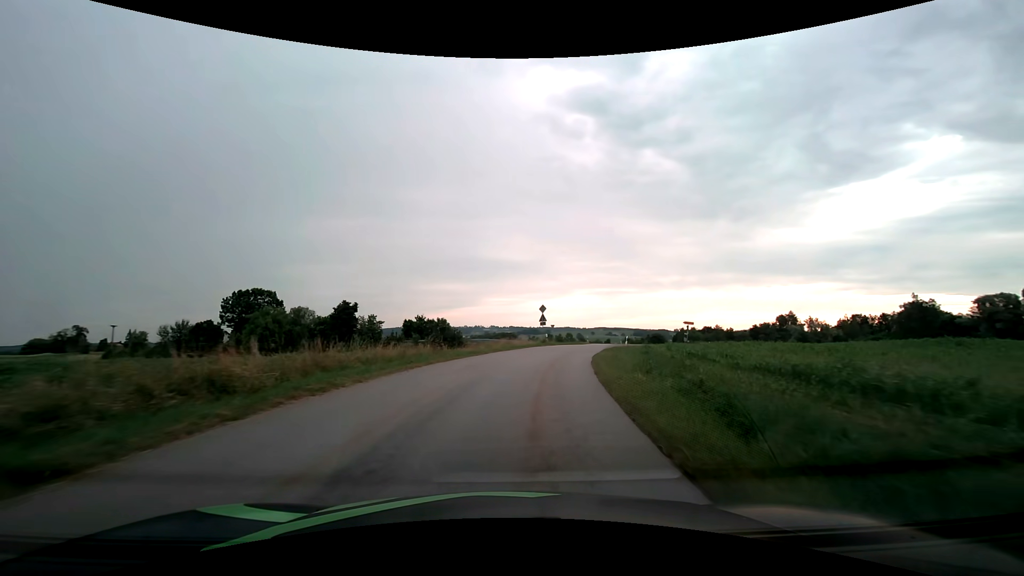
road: tertiary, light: Day
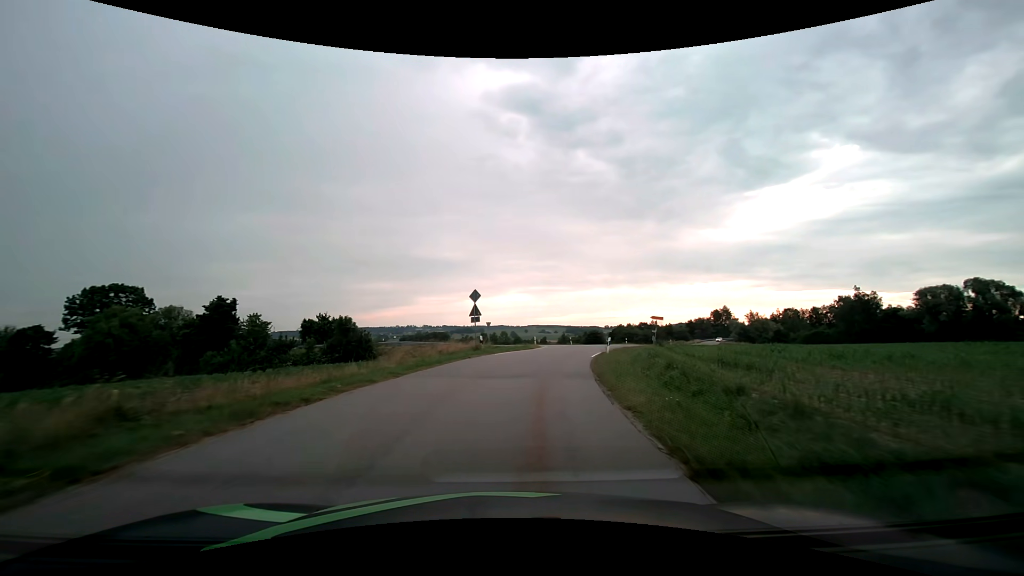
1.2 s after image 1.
(+1.1, +16.9) m; +7°
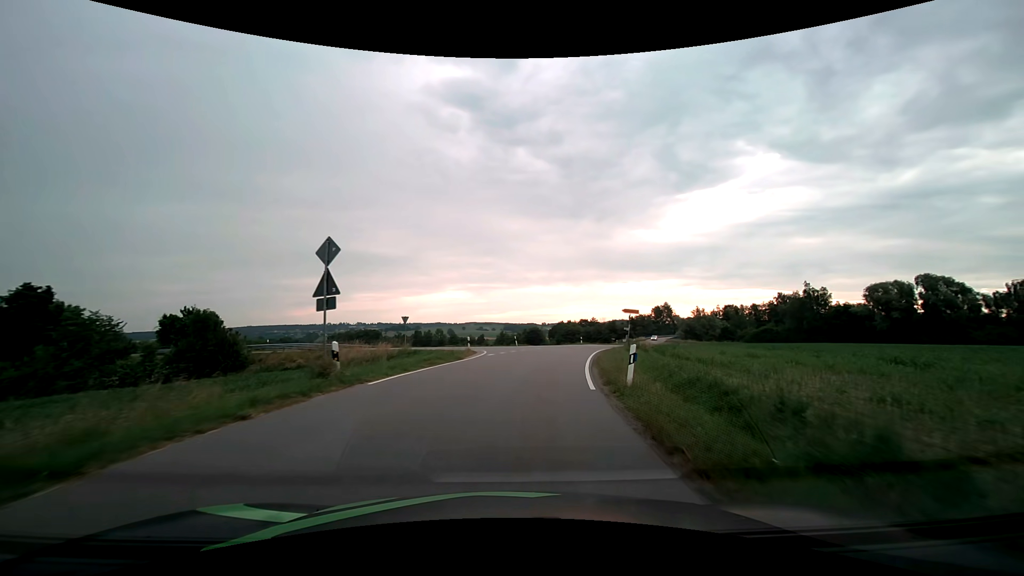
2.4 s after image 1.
(+1.0, +15.7) m; +7°
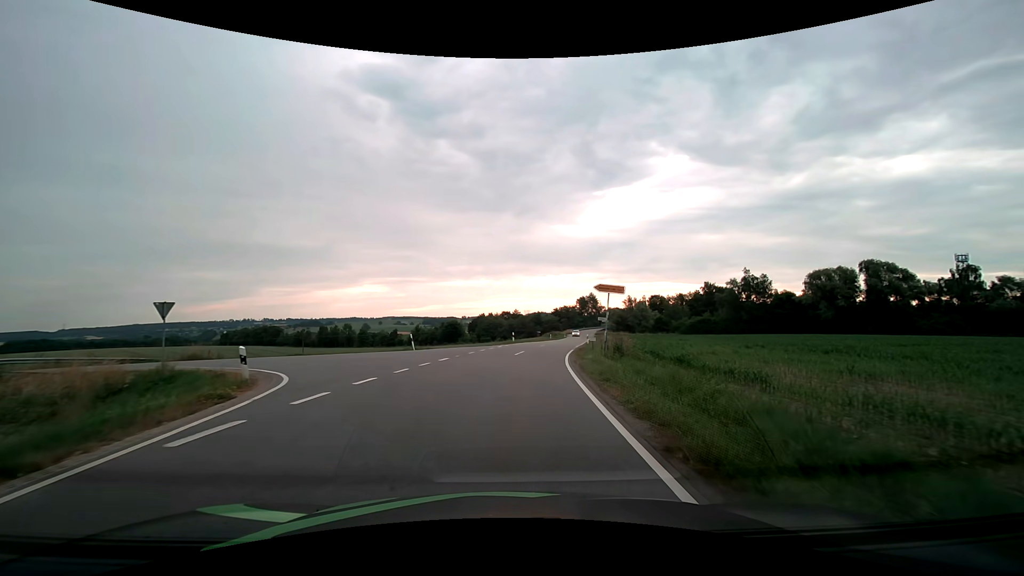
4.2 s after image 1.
(+1.7, +20.1) m; +10°
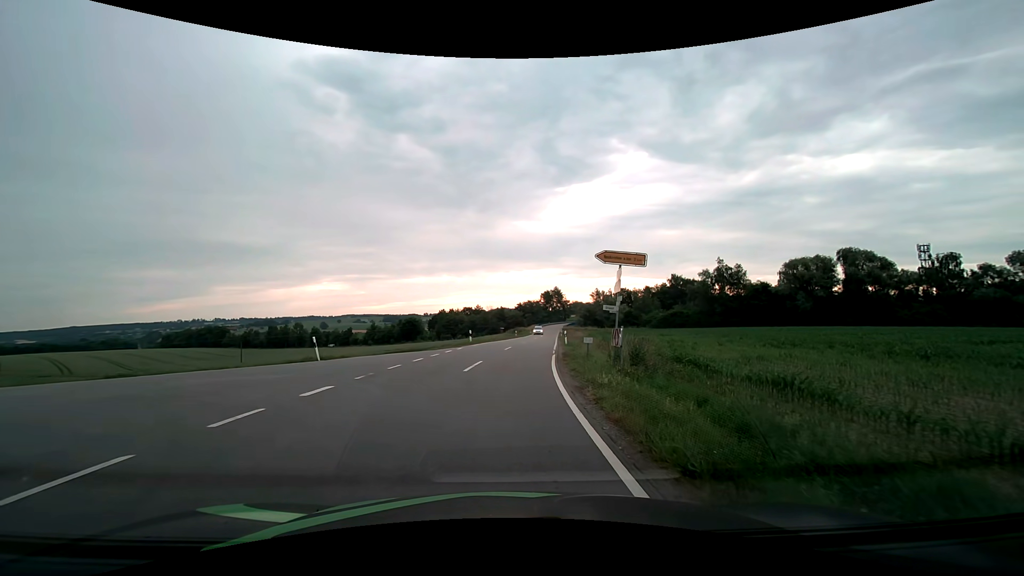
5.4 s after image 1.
(+0.4, +10.0) m; +4°
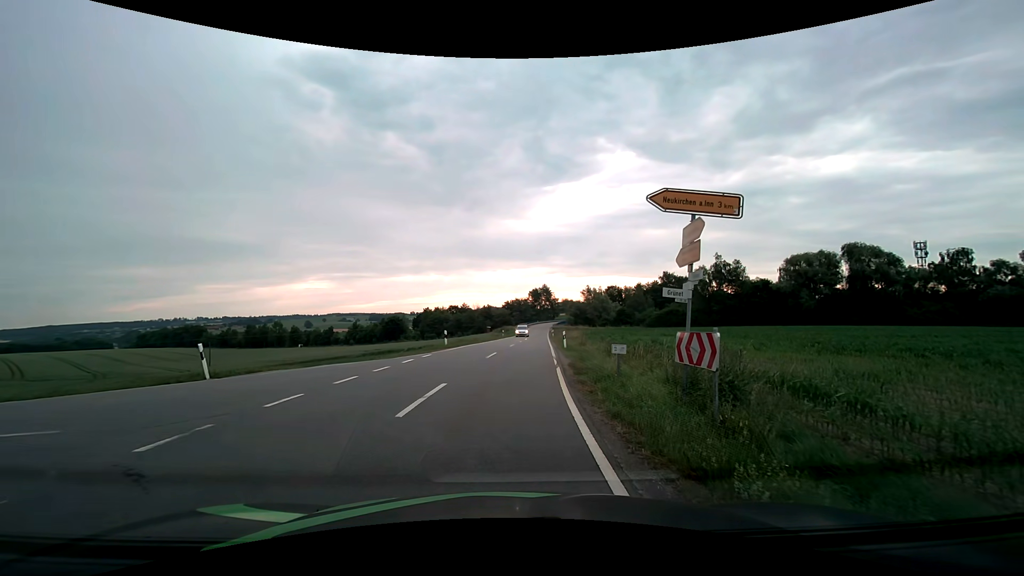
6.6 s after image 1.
(+0.1, +6.8) m; +1°
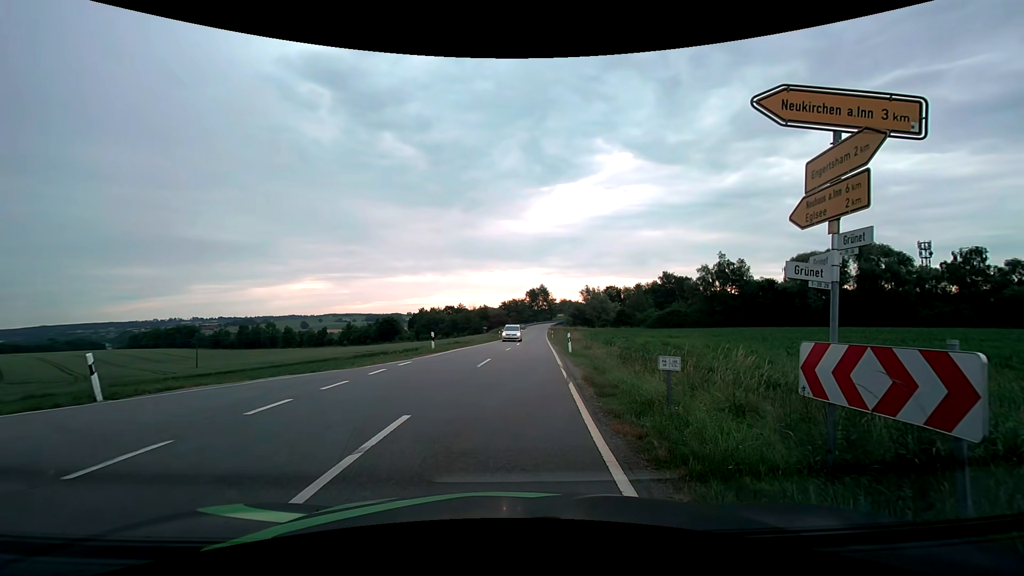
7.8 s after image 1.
(0.0, +3.4) m; 0°
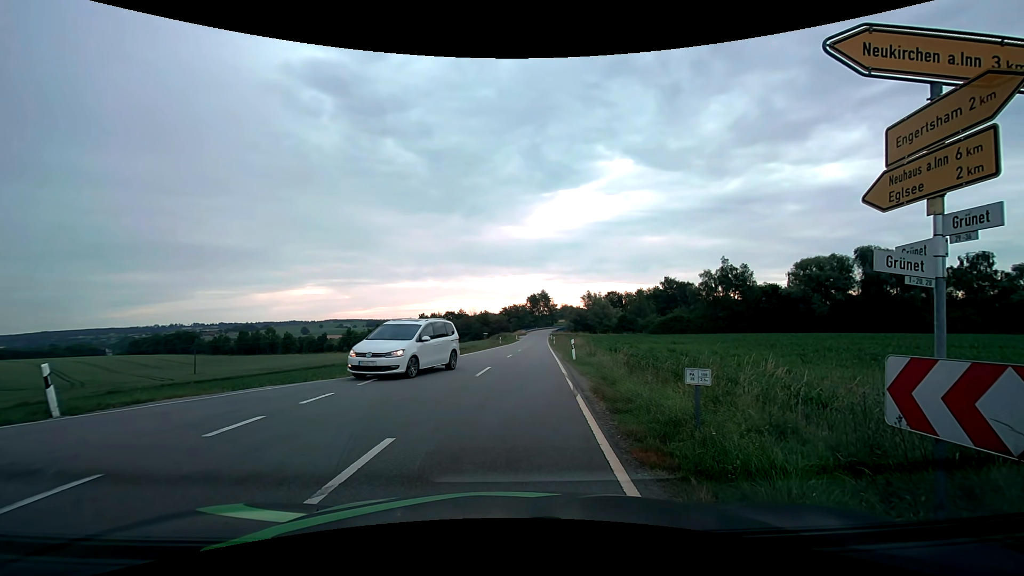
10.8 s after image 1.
(0.0, +1.0) m; 0°
(-5, +7) (-15, +7) (-25, +6) (-35, +6) (-45, +6) (-55, +6) (-65, +6) (-75, +5) (-85, +5) (-95, +5) m
